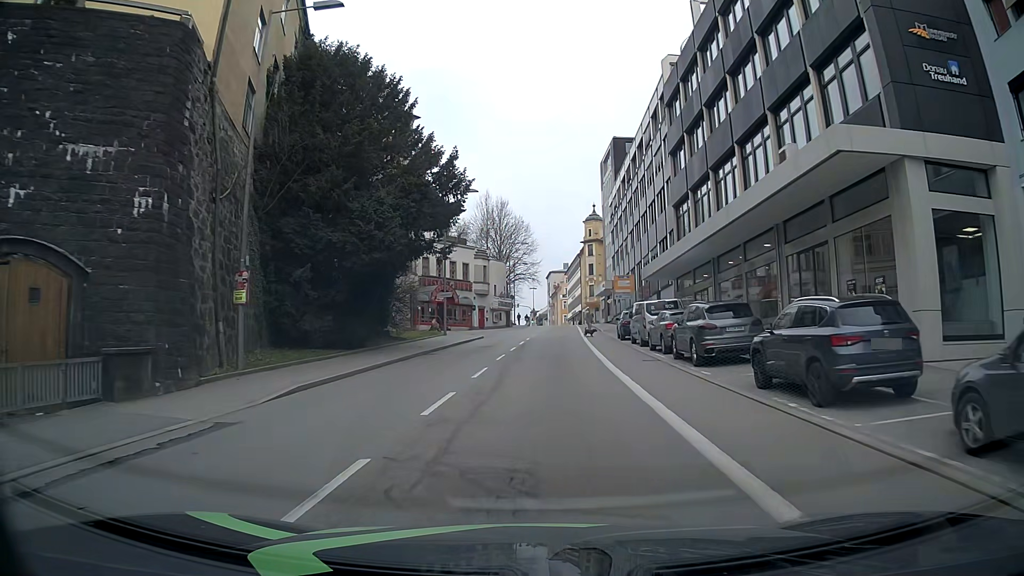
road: tertiary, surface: asphalt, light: Day
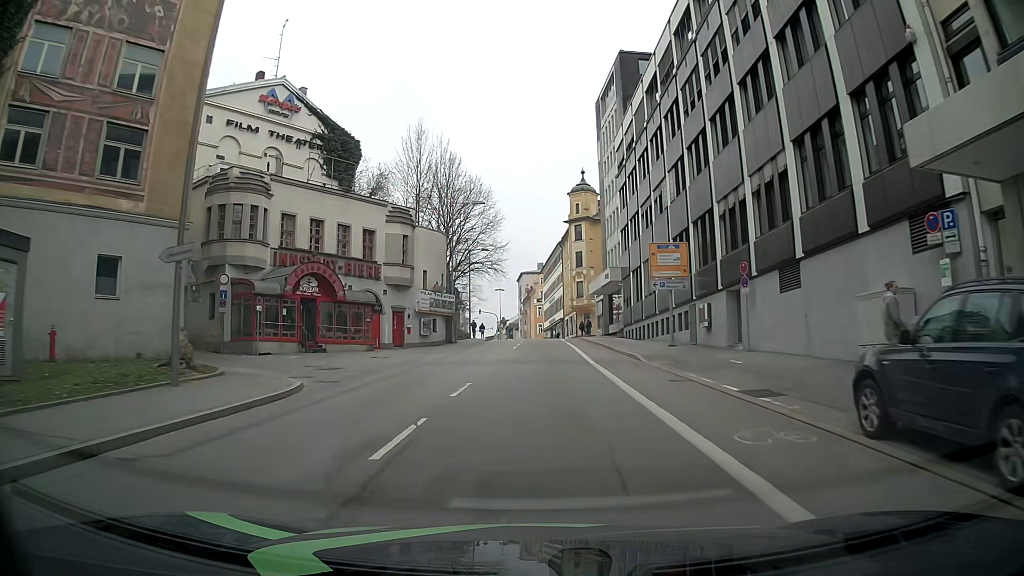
(+1.3, +33.4) m; +1°
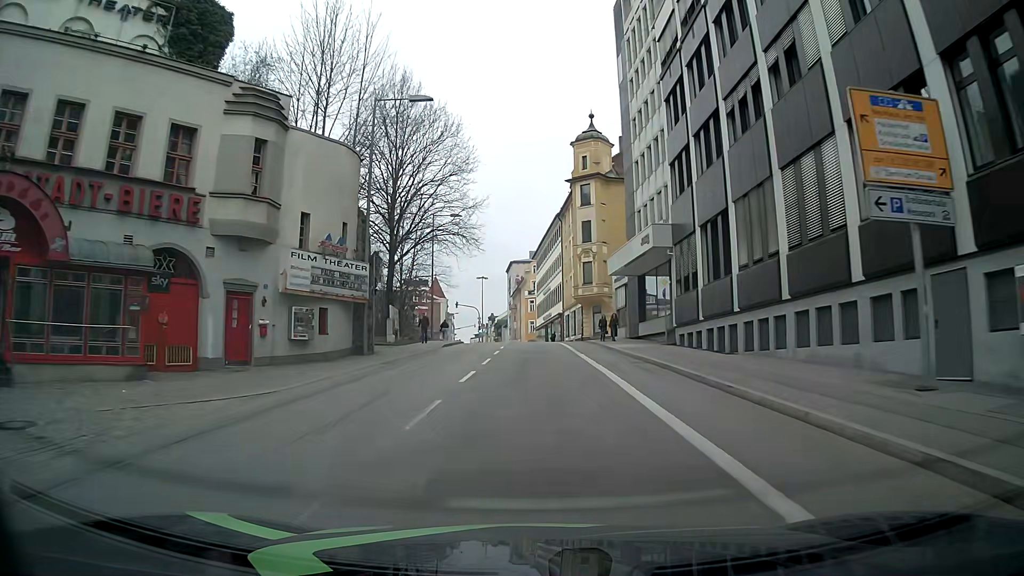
(+0.6, +22.5) m; +2°
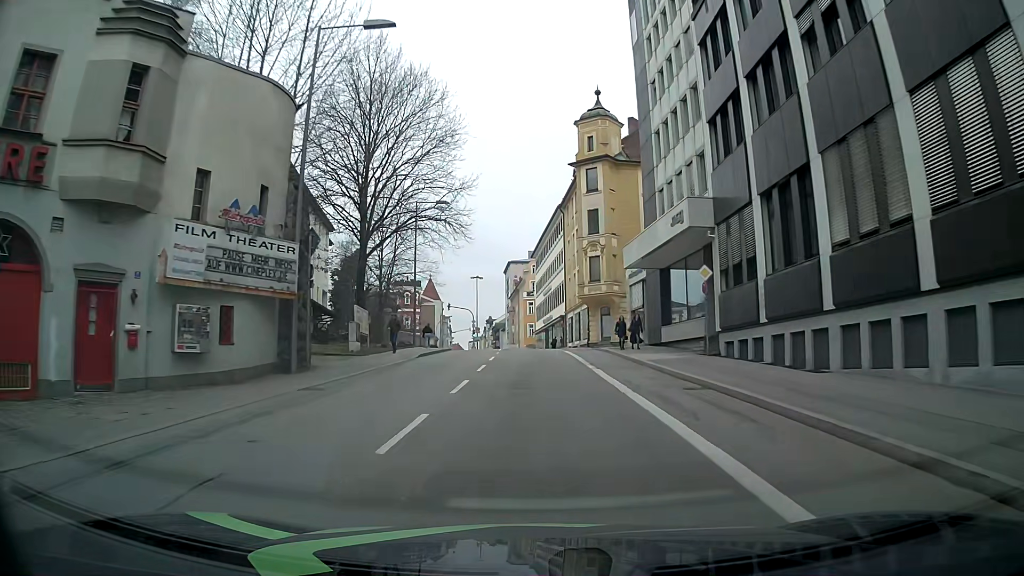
(+0.1, +7.5) m; +2°
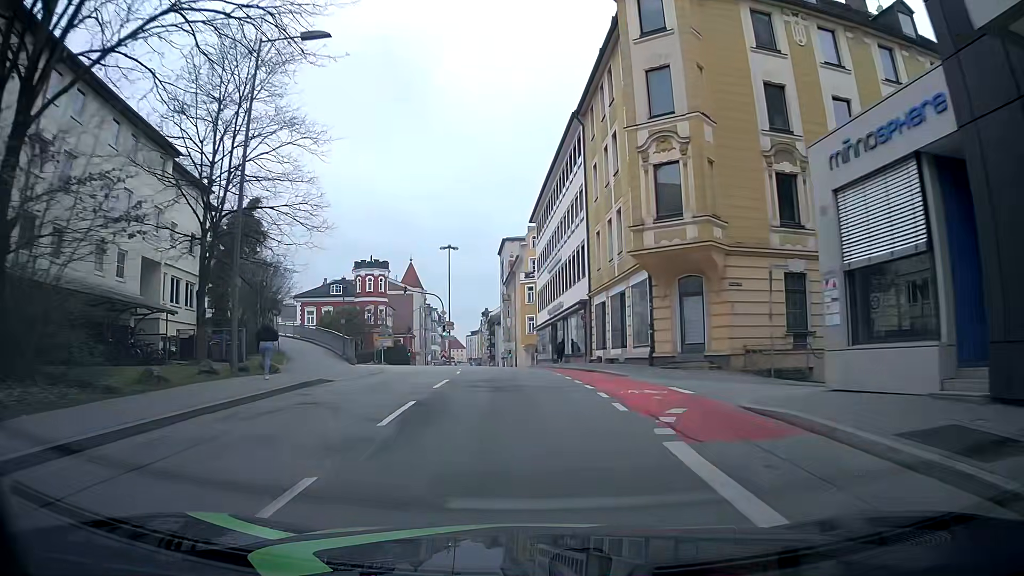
(-0.9, +27.9) m; 0°
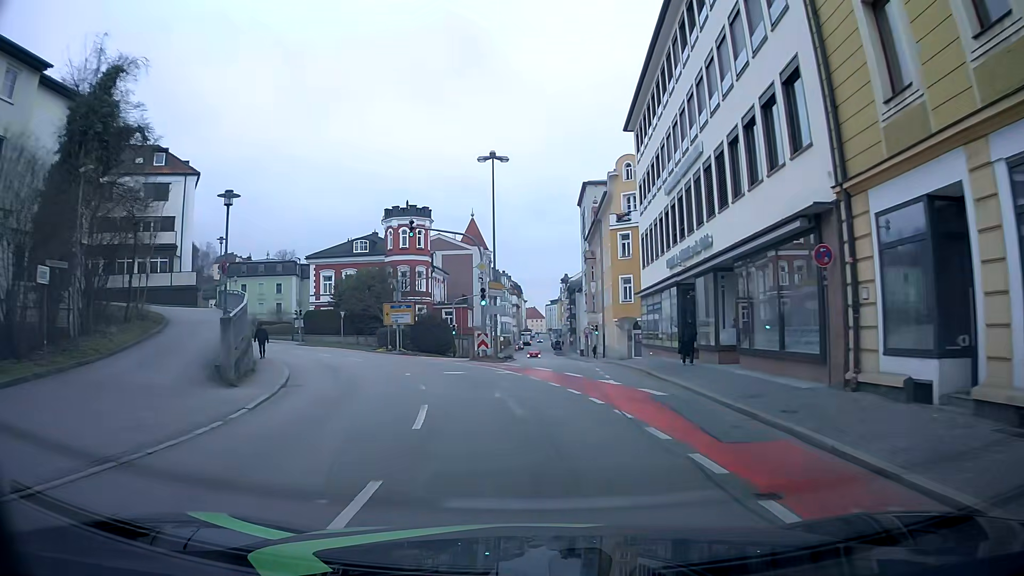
(-1.5, +23.9) m; -8°
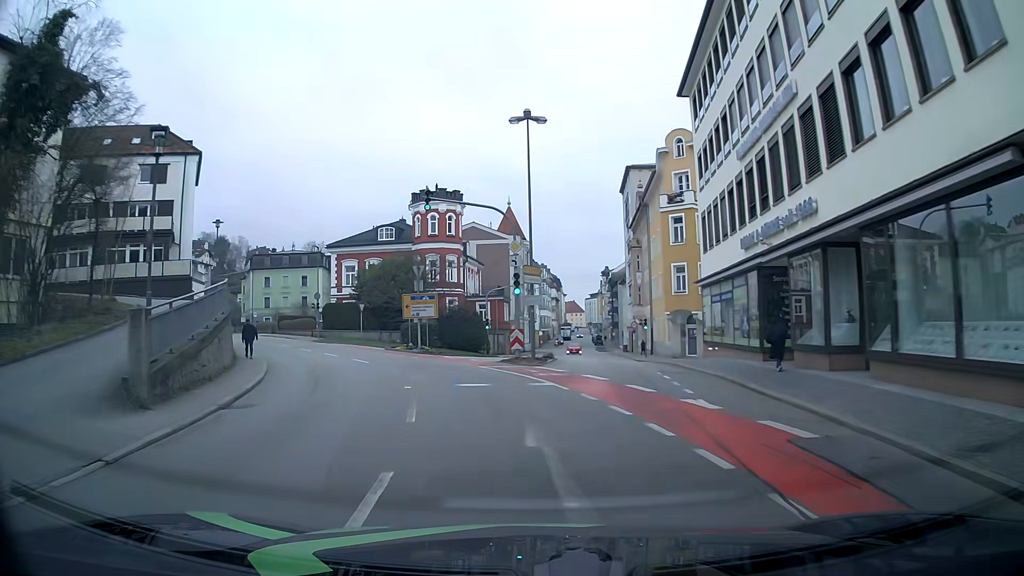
(-0.1, +5.9) m; -3°
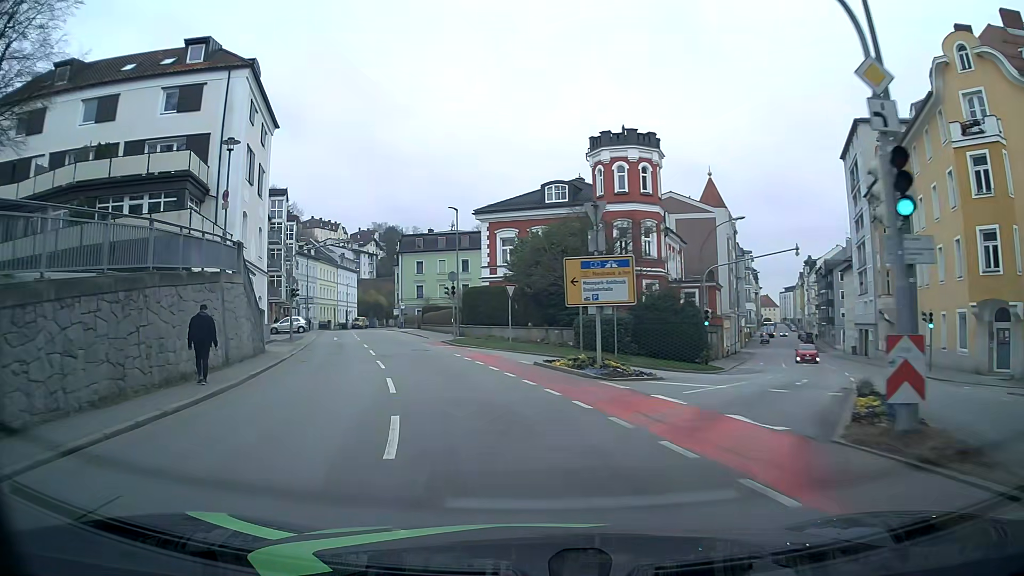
(-2.2, +18.2) m; -15°
(-1, +10) (-3, +20) (-6, +29) (-9, +39) (-12, +48) (-15, +58) (-17, +68) (-20, +77) (-23, +87) (-26, +96) m
